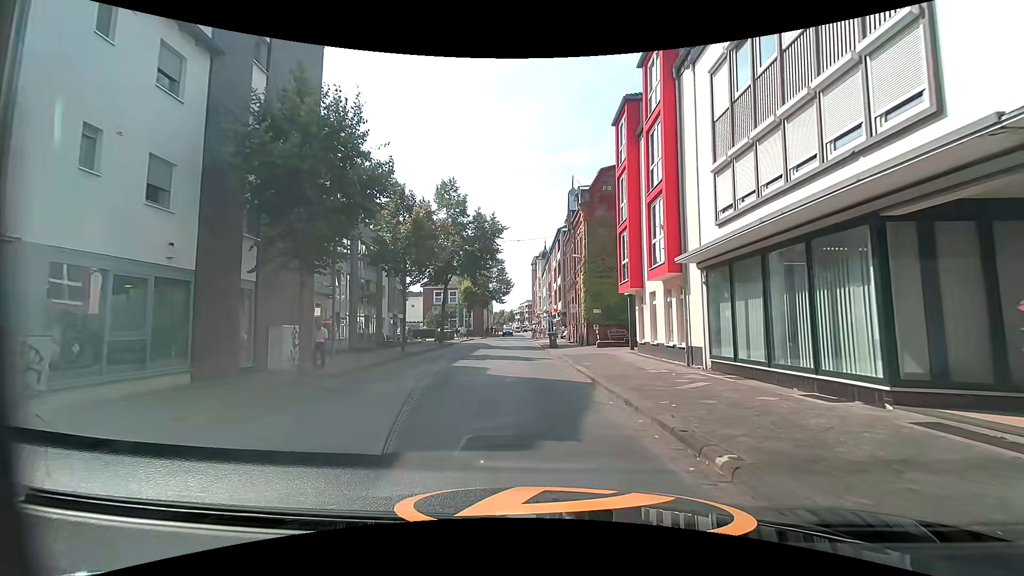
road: residential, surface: asphalt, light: Day
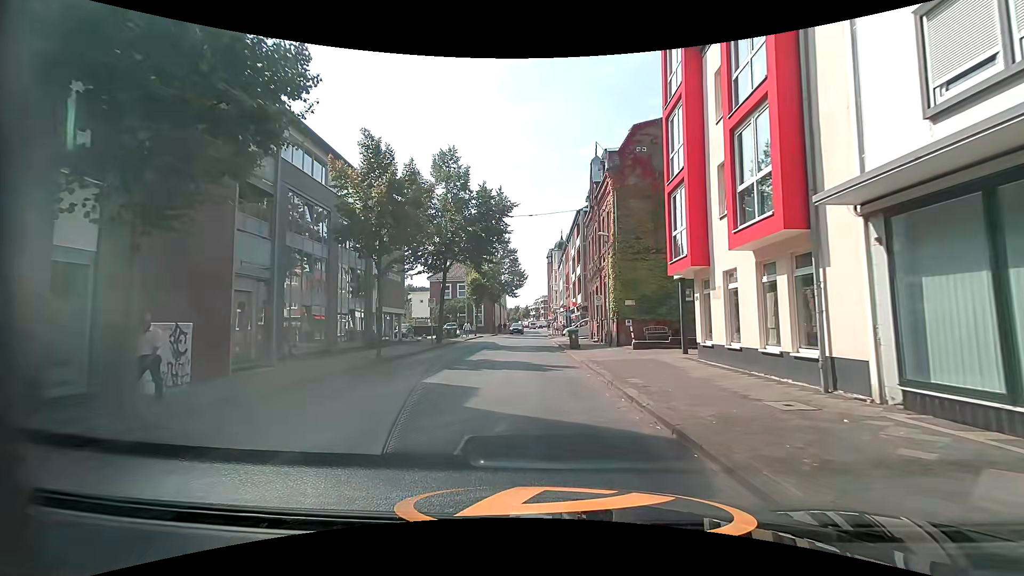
(-0.1, +6.7) m; -1°
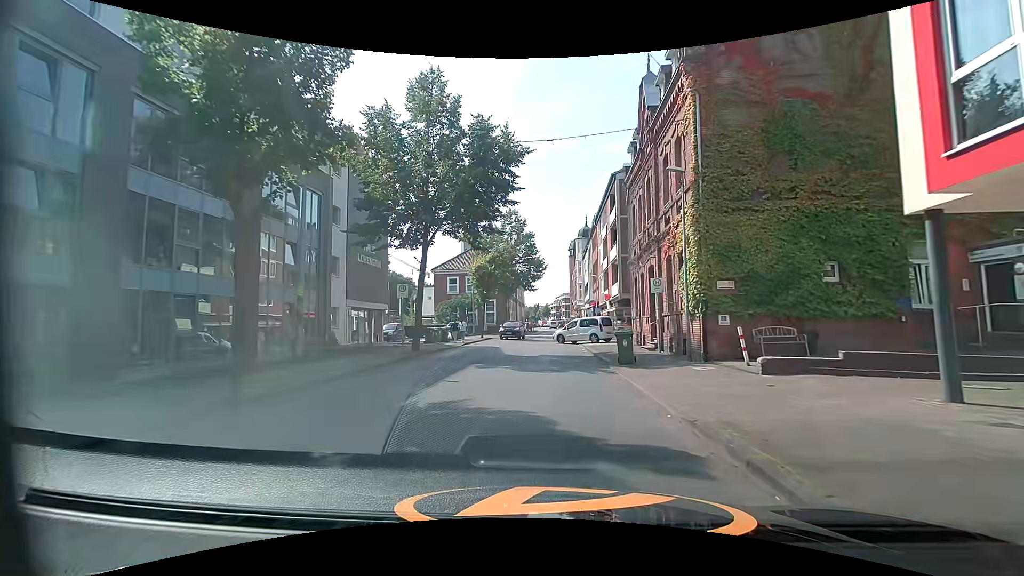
(-0.3, +11.2) m; -2°
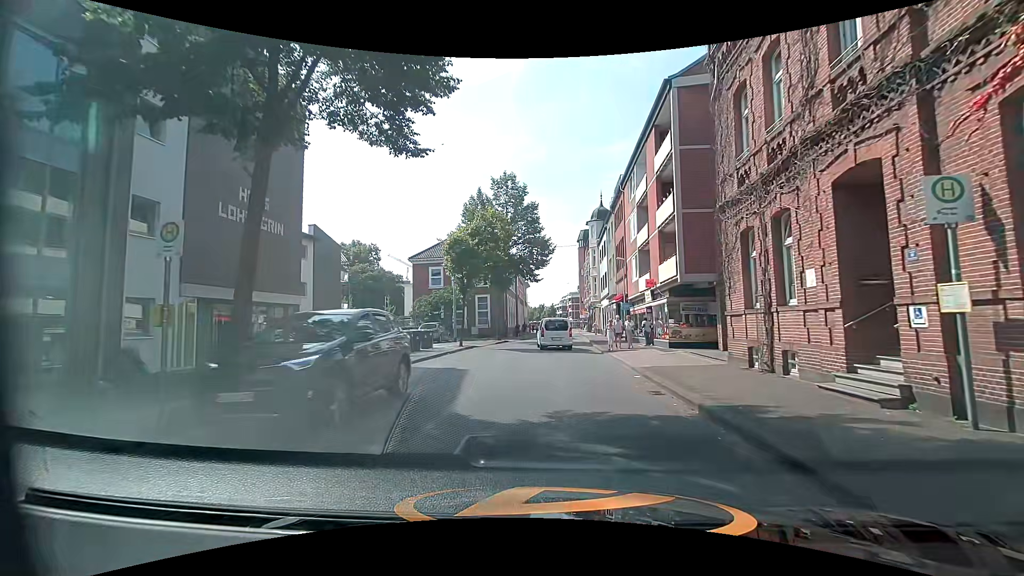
(-0.2, +14.1) m; -1°
(0, +10) (+1, +20) (+1, +30) (+1, +40) (+2, +50) (+2, +60) (+2, +70) (+3, +80) (+3, +90) (+3, +100) m
